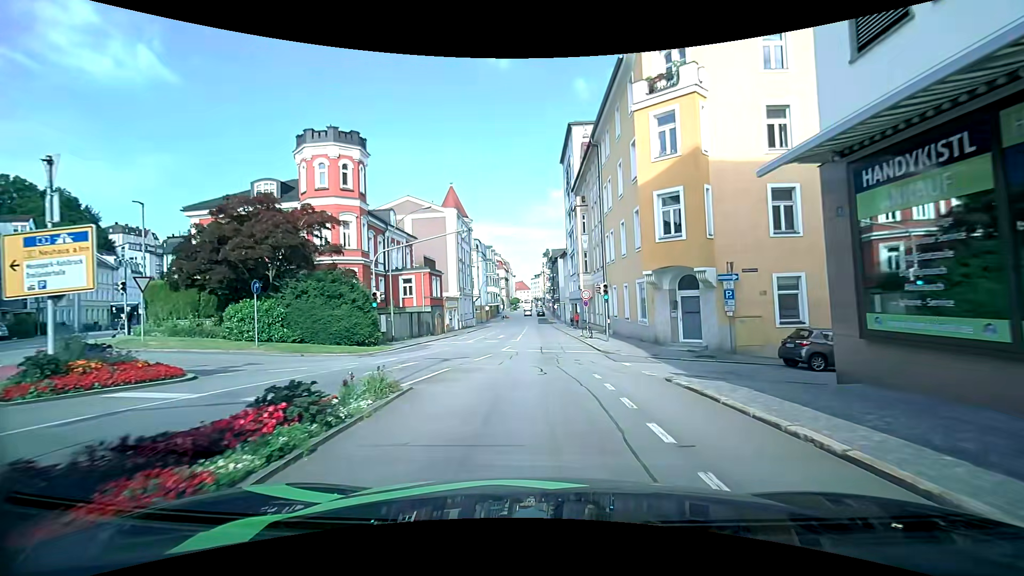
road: tertiary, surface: asphalt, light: Day
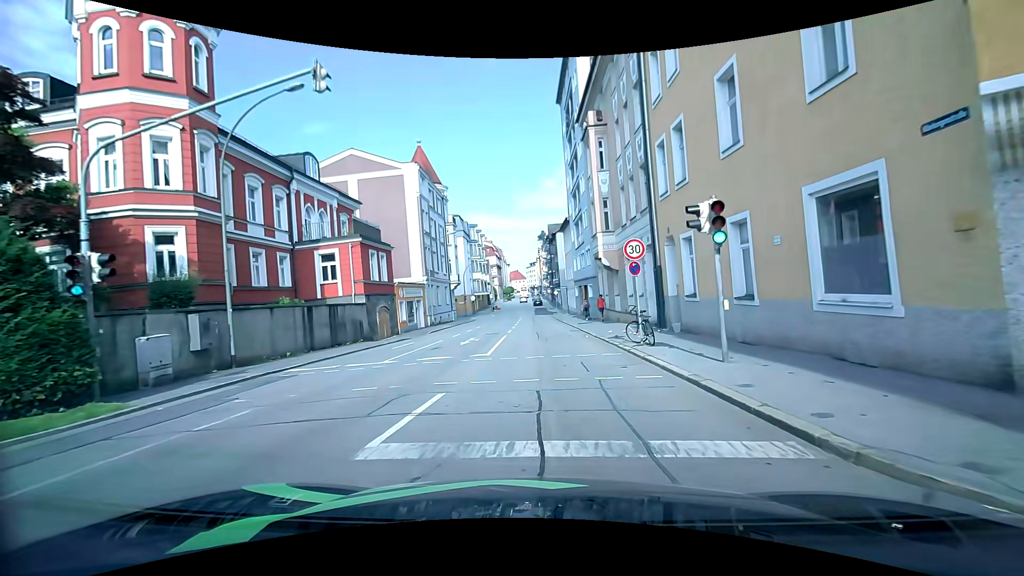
(+0.4, +17.0) m; +2°
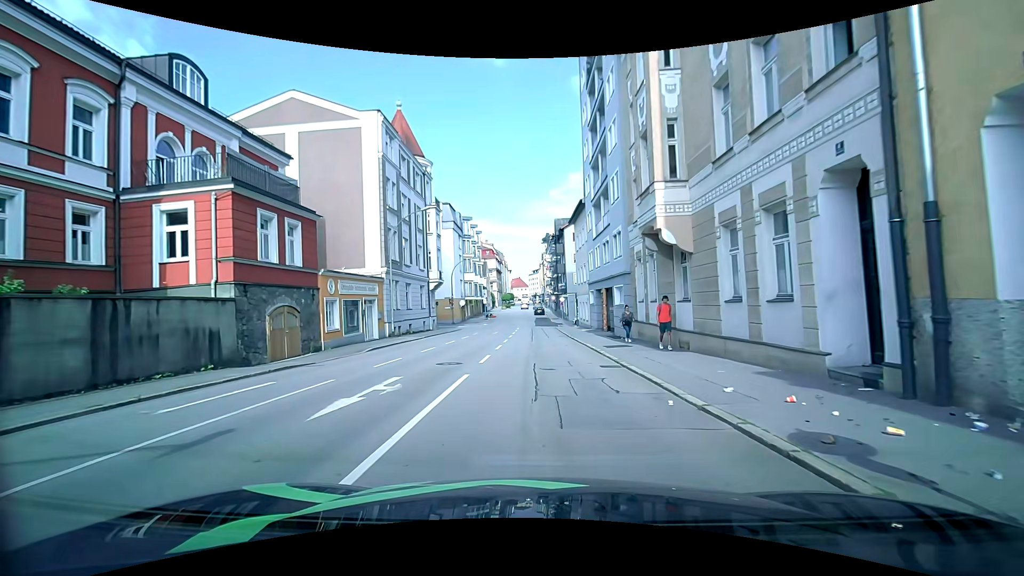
(-0.1, +13.4) m; -2°
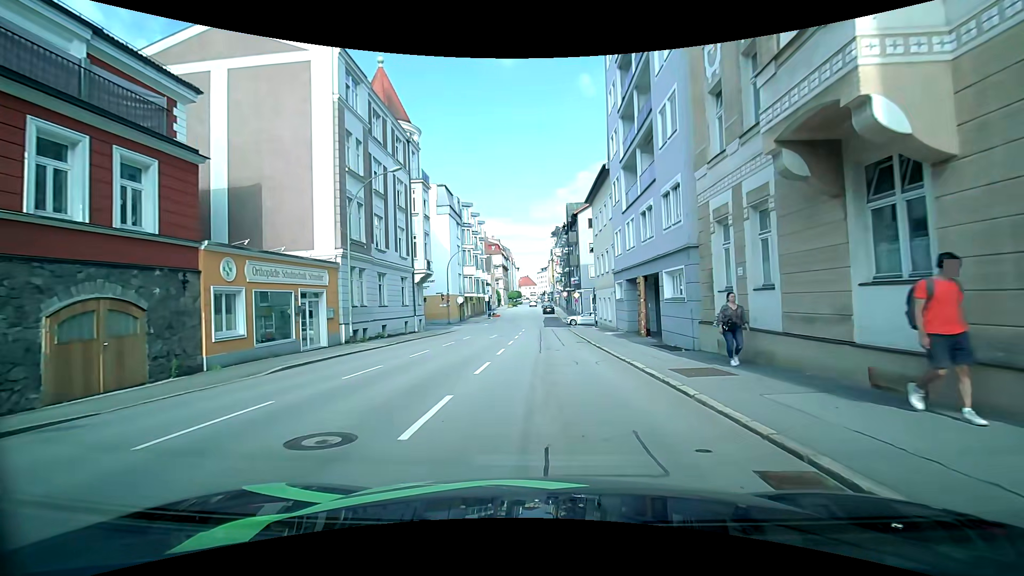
(0.0, +9.3) m; -1°
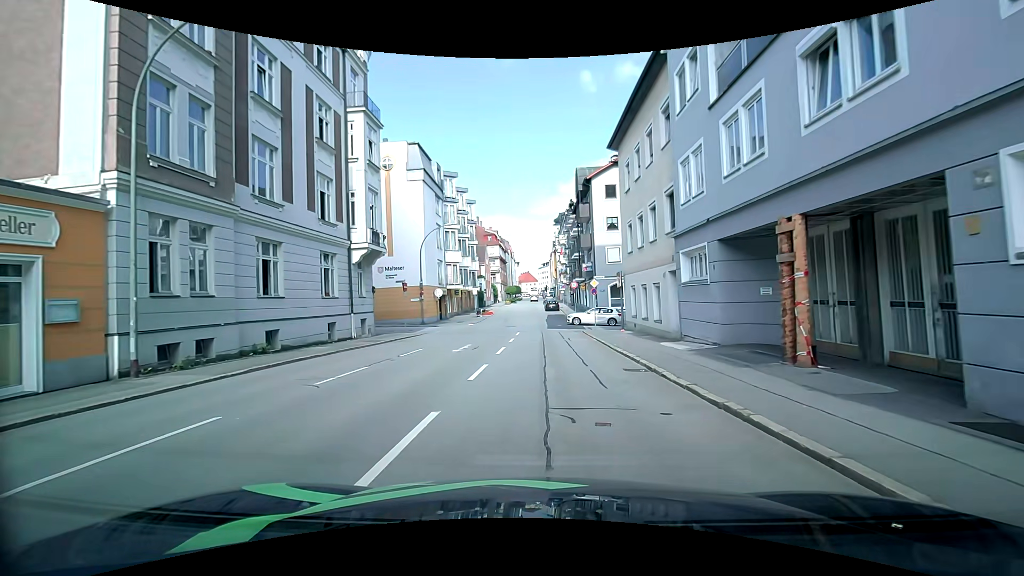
(+0.1, +13.7) m; 0°
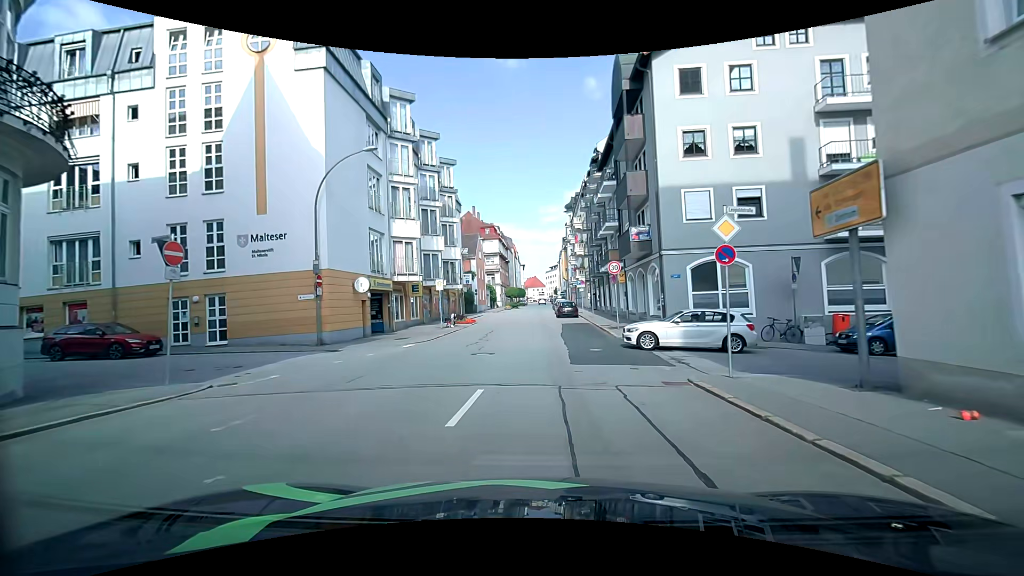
(+0.3, +21.9) m; -1°
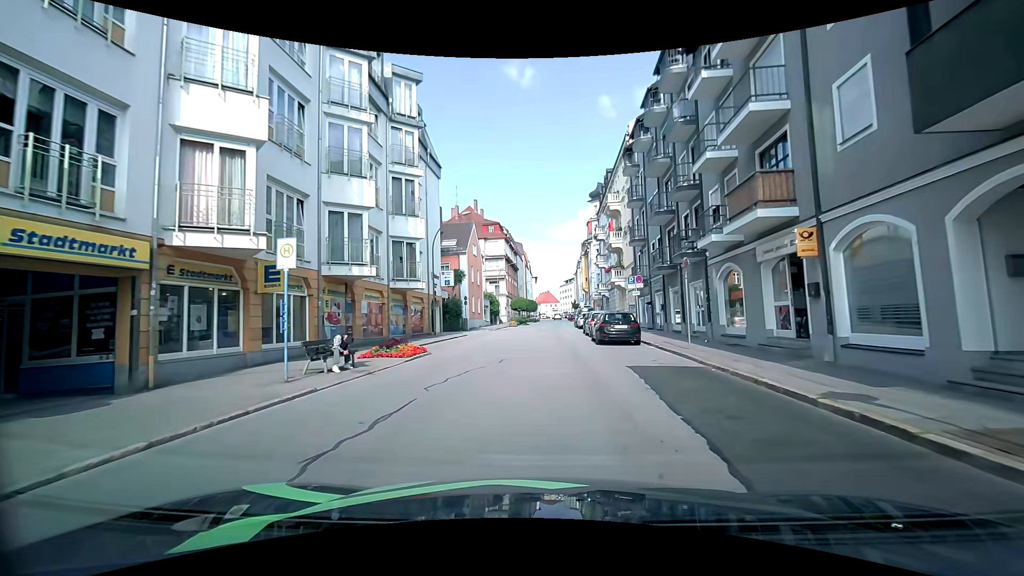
(-0.1, +21.3) m; -1°
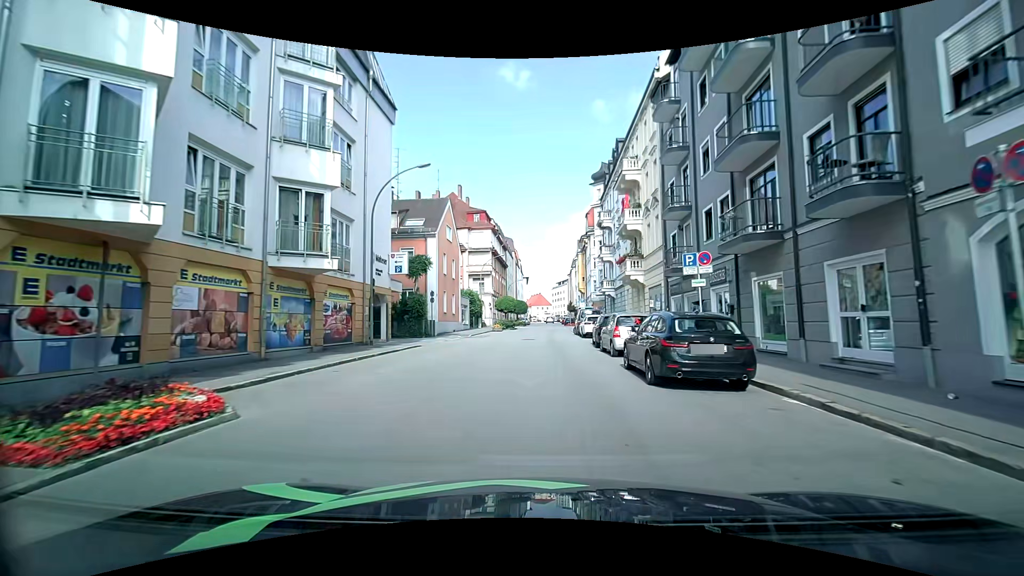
(0.0, +11.6) m; +1°
(0, +10) (0, +20) (0, +30) (+1, +40) (+1, +50) (+1, +60) (+2, +70) (+2, +80) (+2, +90) (+3, +100) m
